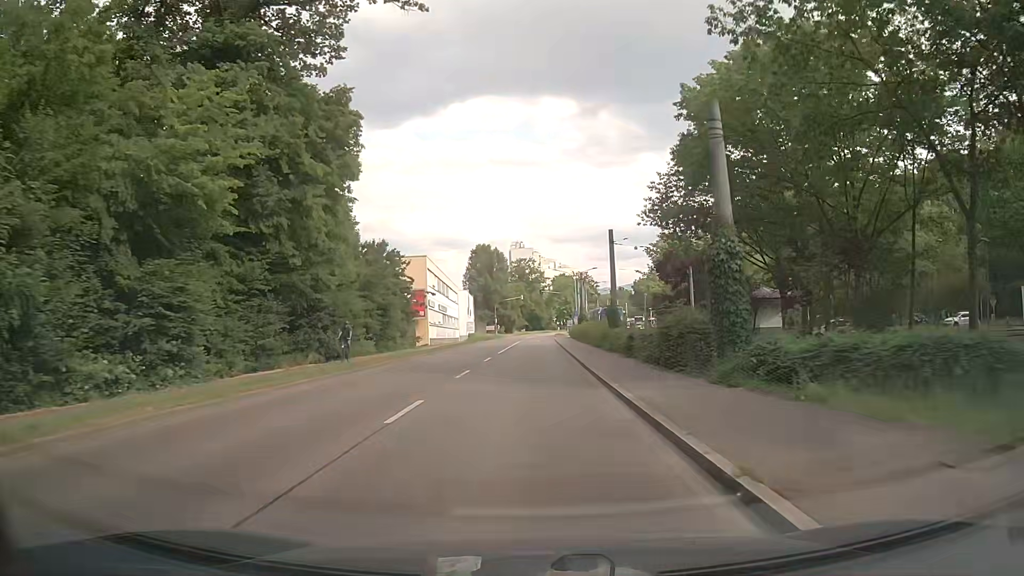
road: secondary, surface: asphalt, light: Day
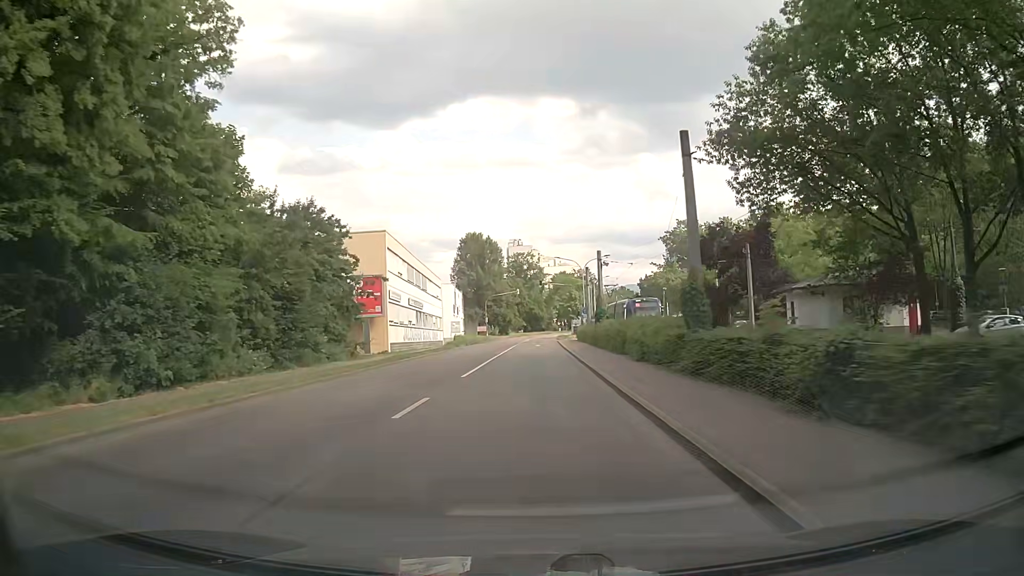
(+0.3, +17.6) m; +1°
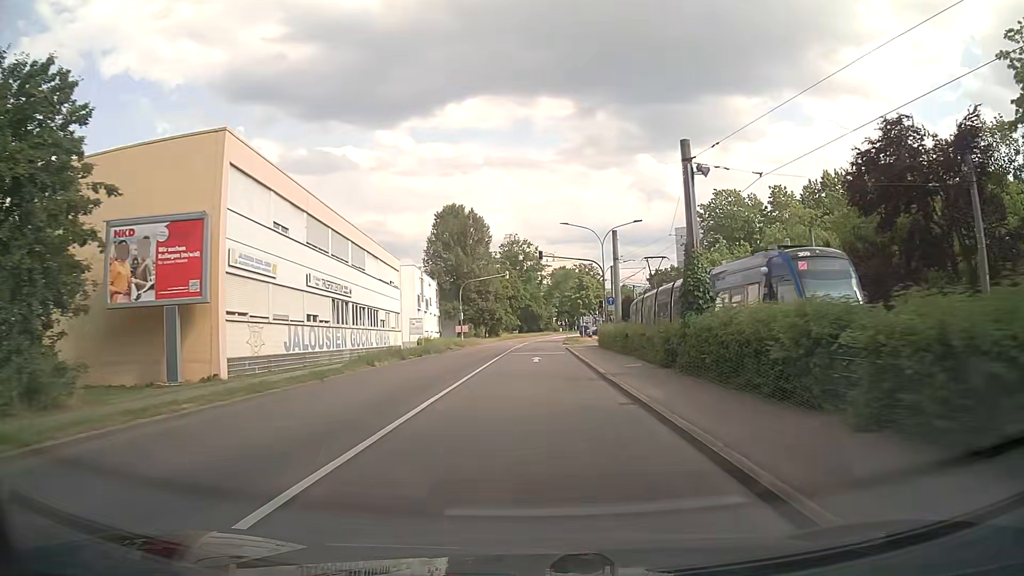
(-0.1, +26.0) m; 0°
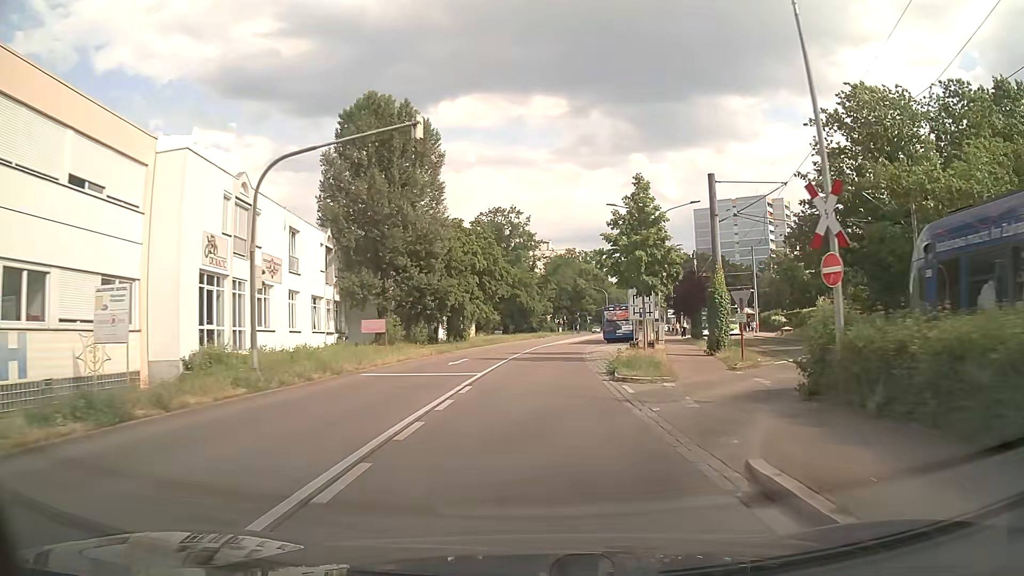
(+0.2, +42.4) m; +1°
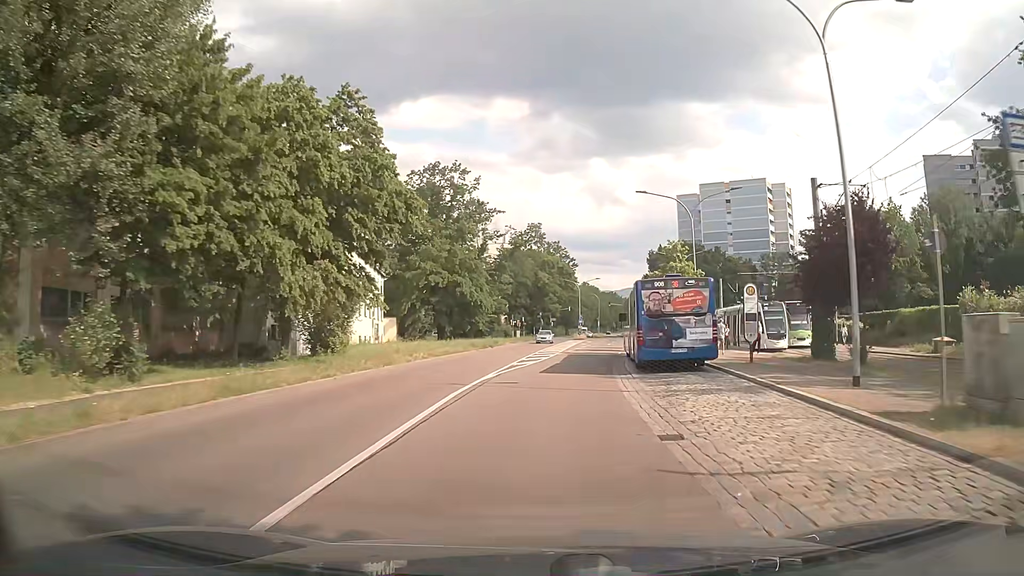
(+0.9, +33.0) m; +4°
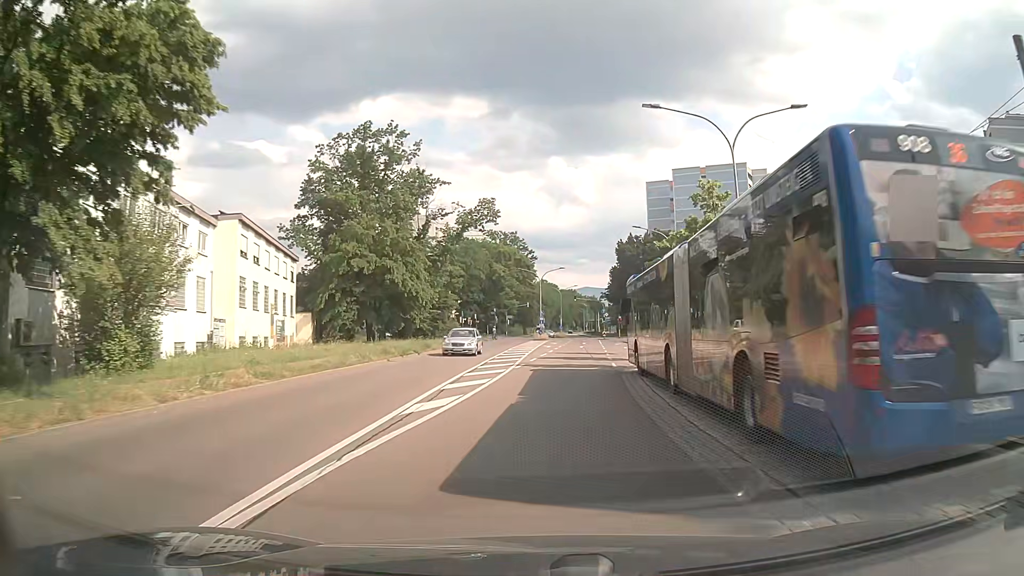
(+0.5, +16.2) m; +4°
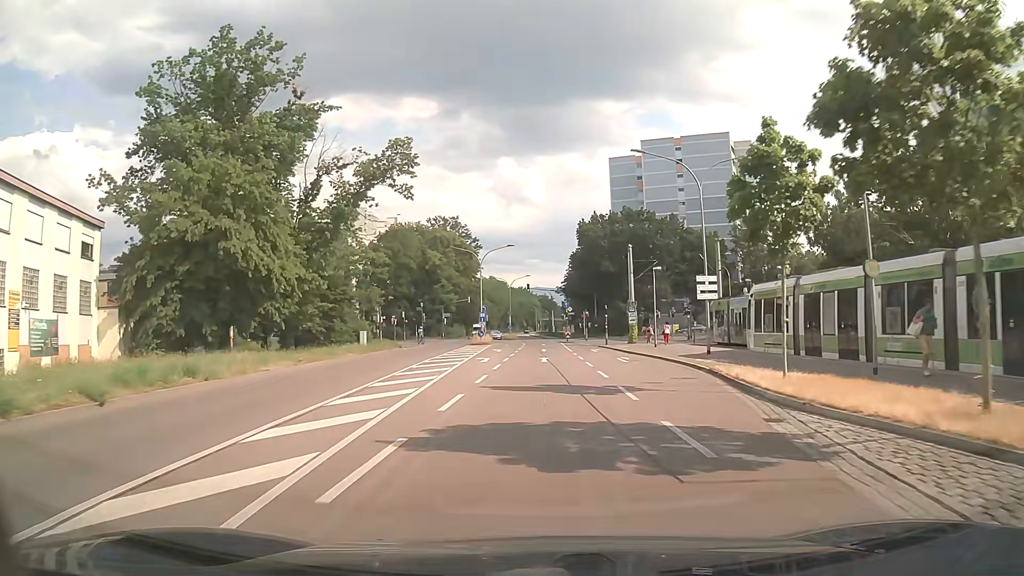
(+1.1, +24.0) m; +4°
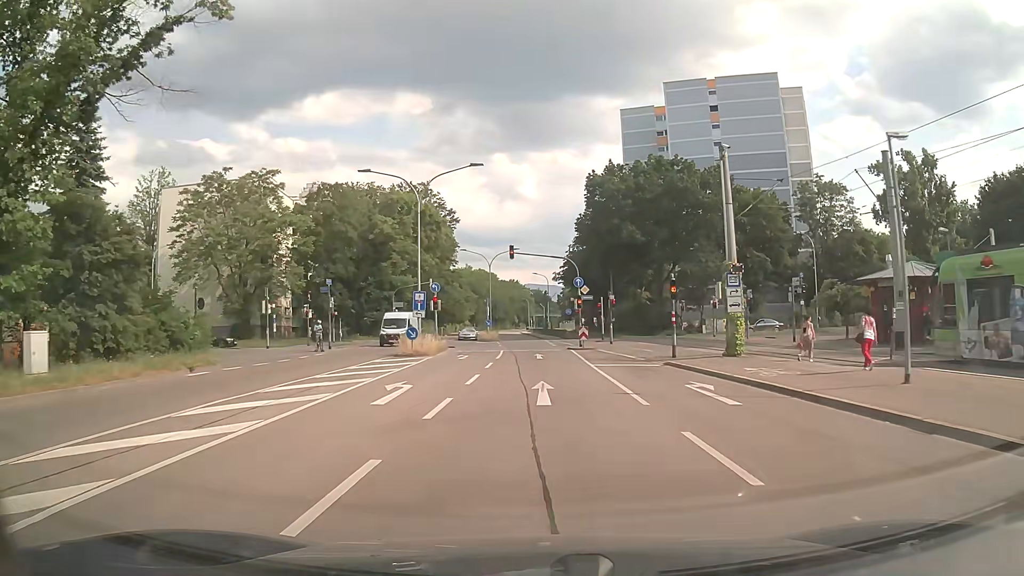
(+0.3, +31.5) m; +1°
